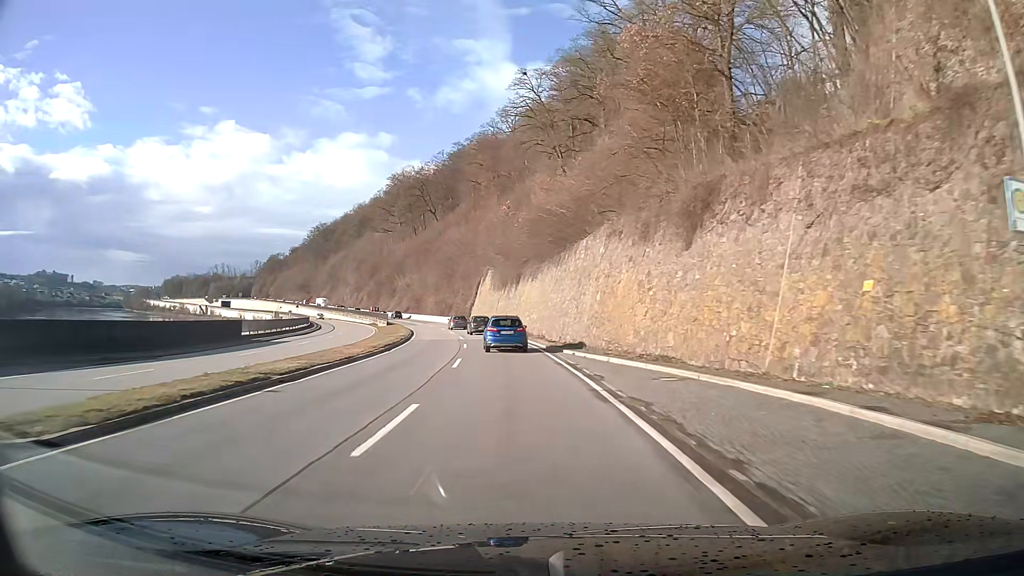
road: primary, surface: asphalt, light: Day
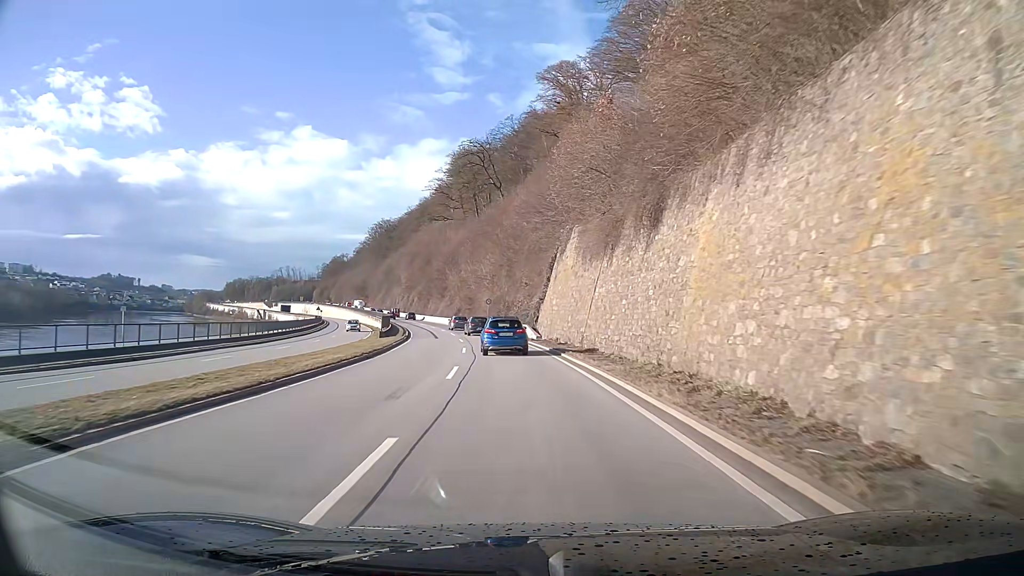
(-2.5, +39.9) m; -7°
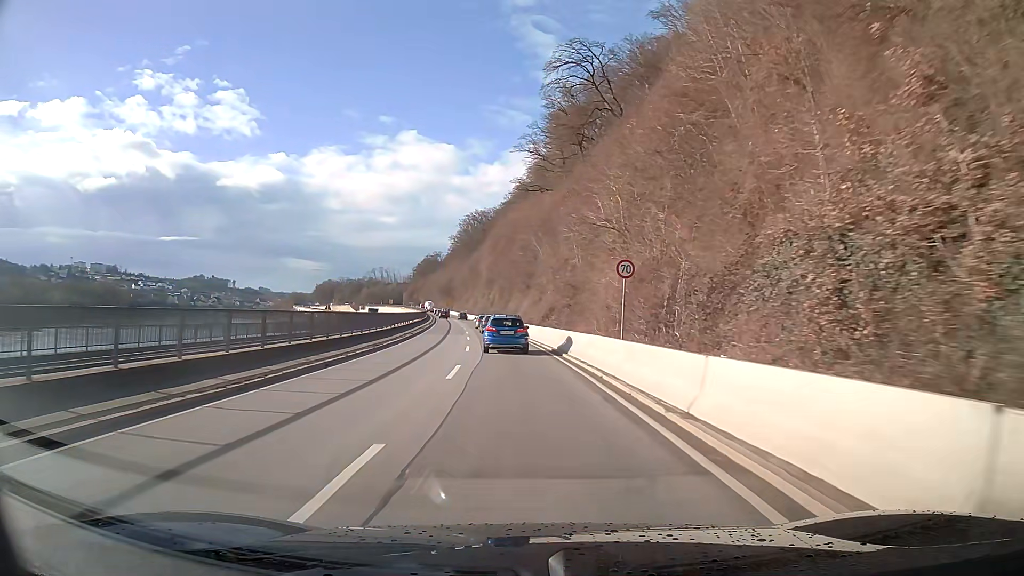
(-3.8, +48.8) m; -9°
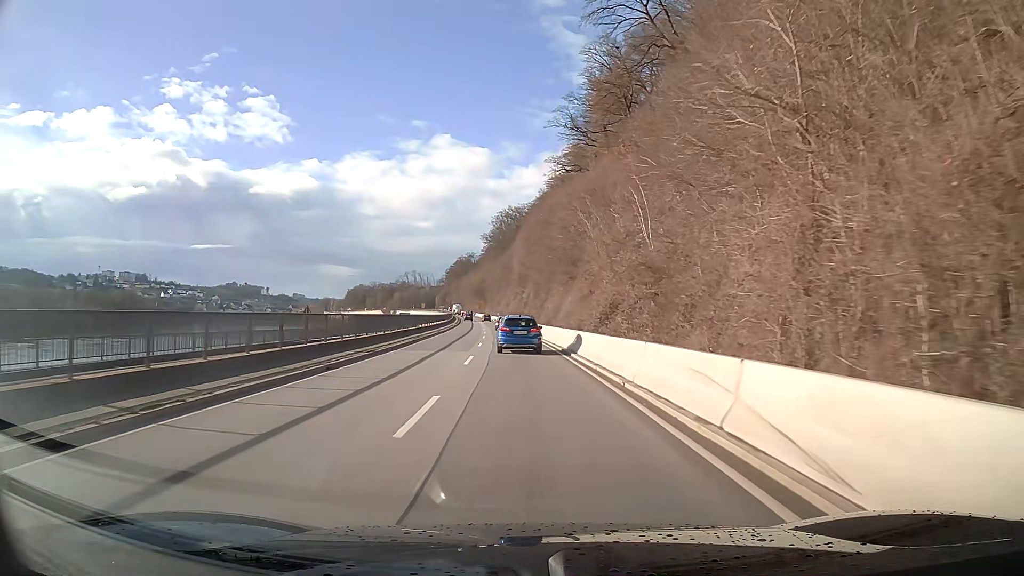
(-0.5, +19.5) m; -3°
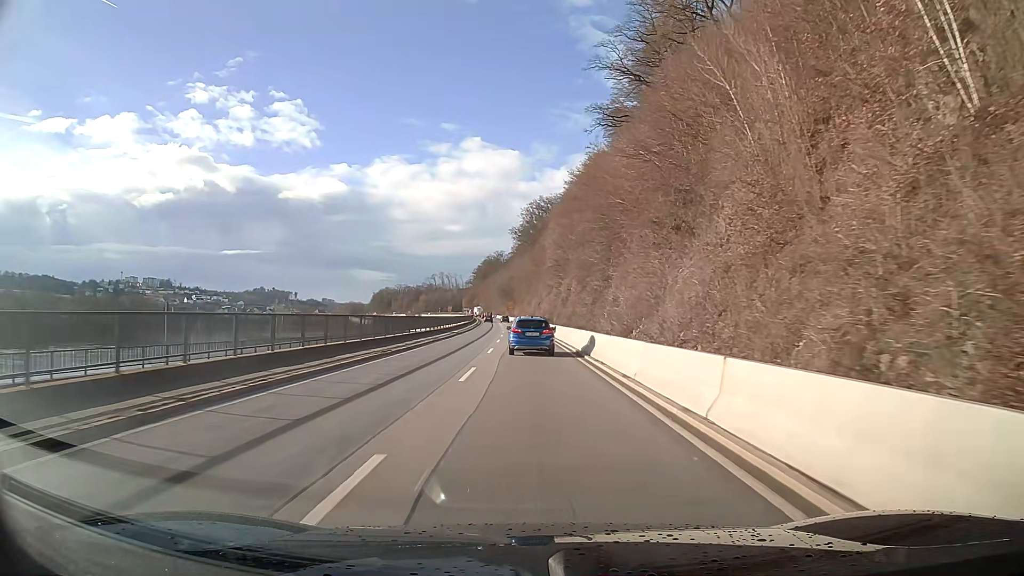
(-0.7, +29.2) m; -2°
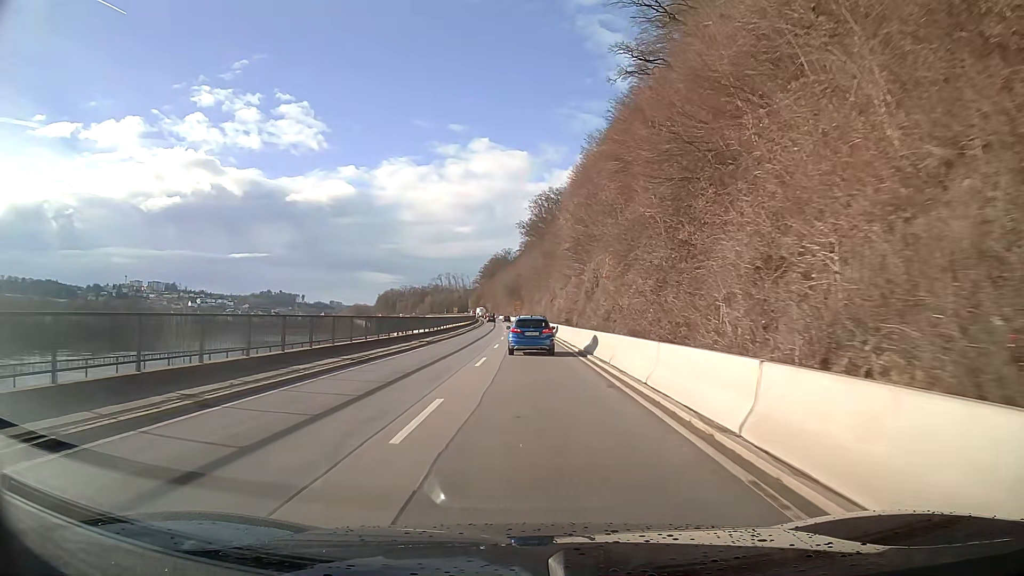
(-0.2, +19.5) m; -1°
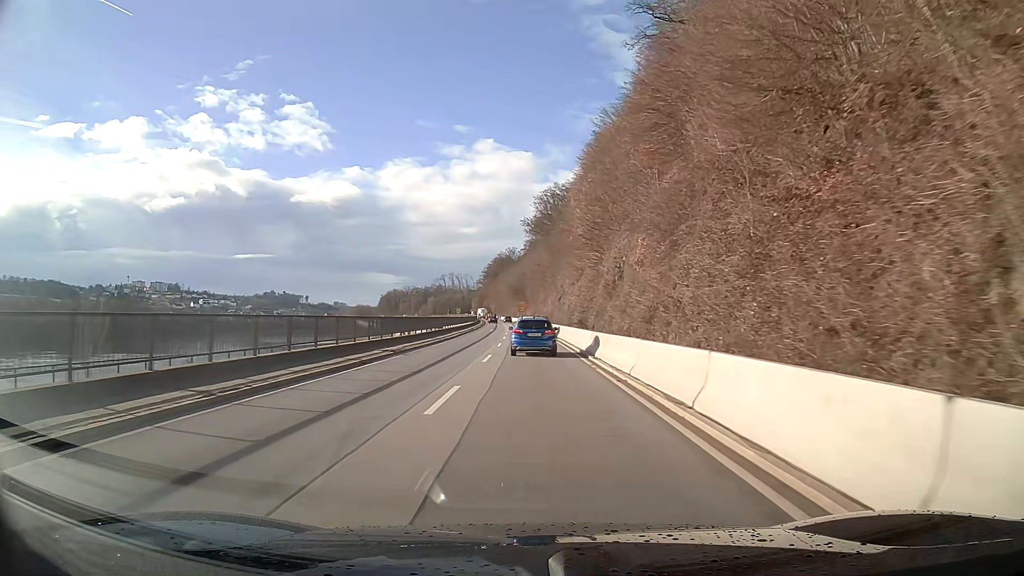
(0.0, +9.7) m; 0°
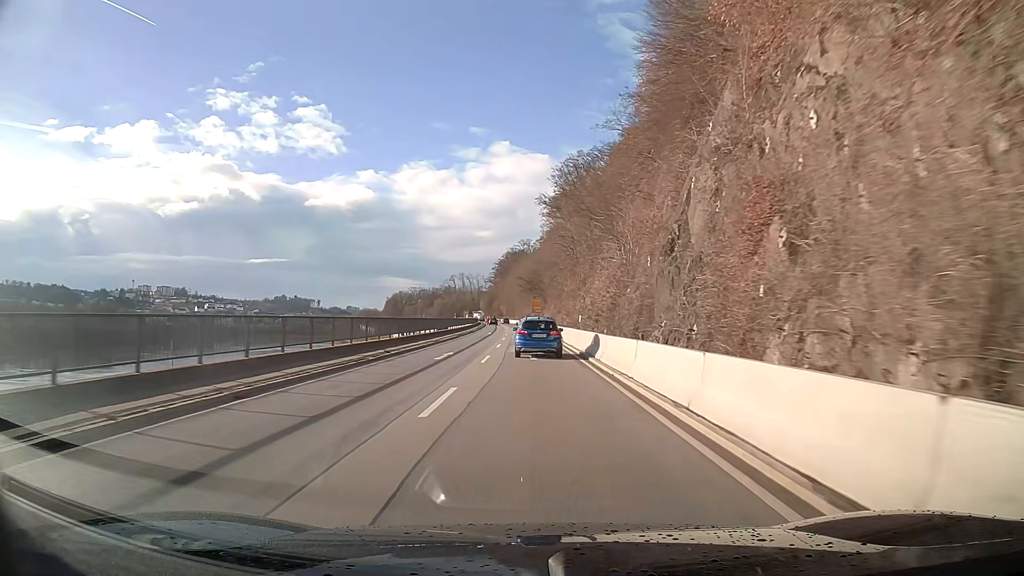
(-0.6, +48.4) m; -1°
